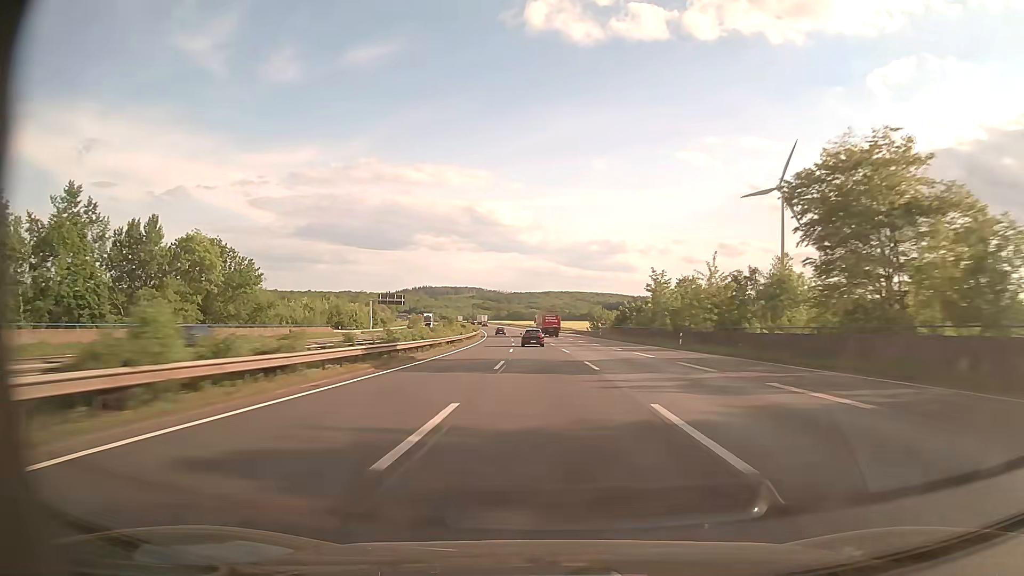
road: motorway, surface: asphalt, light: Day
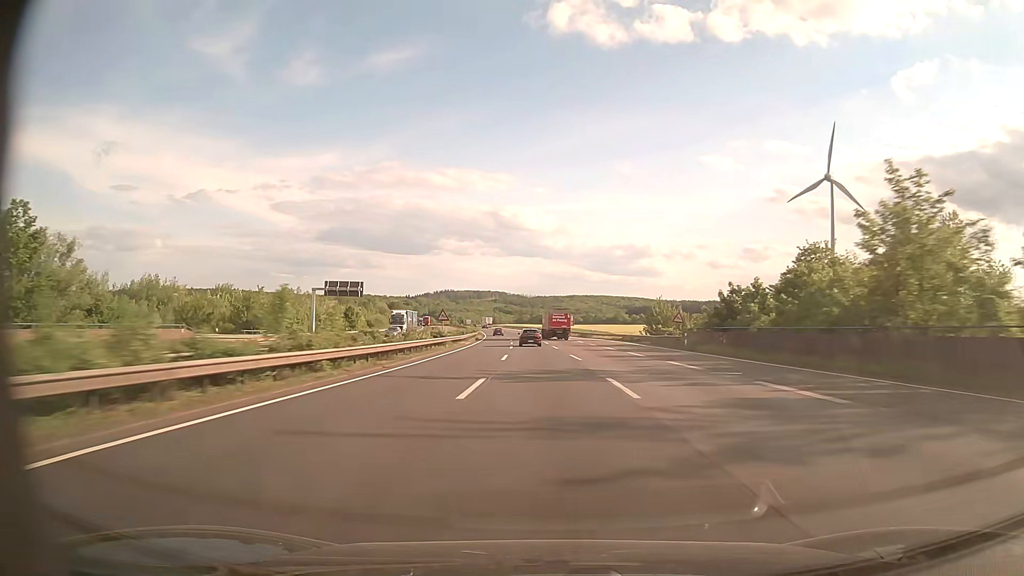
(-0.8, +46.2) m; -2°
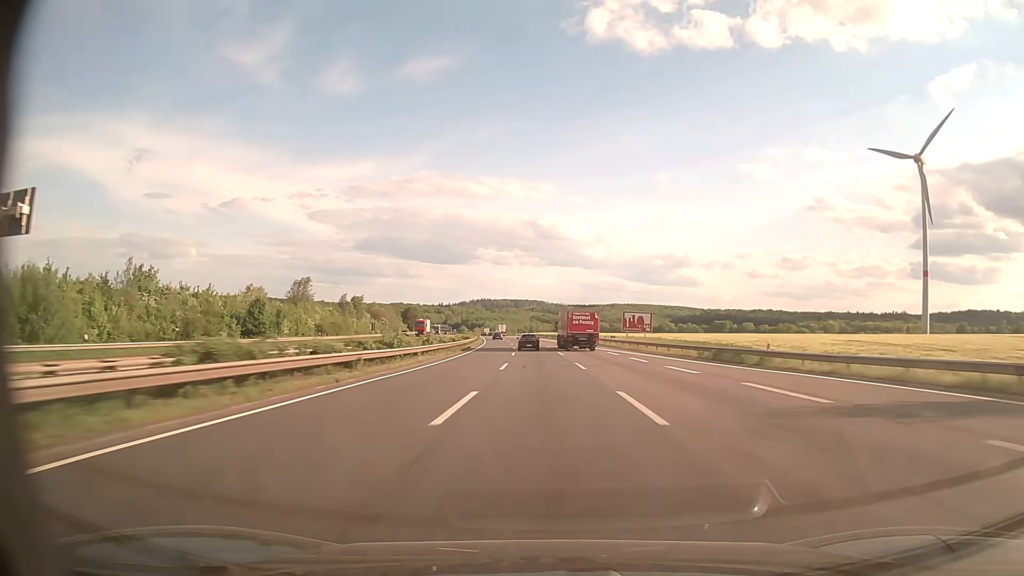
(-2.0, +68.7) m; -3°
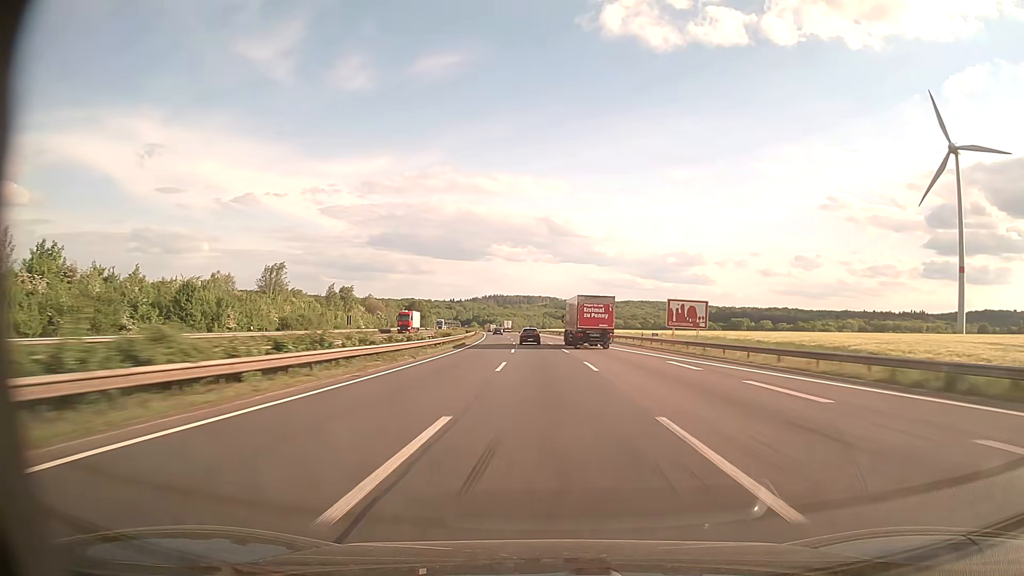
(-0.2, +22.8) m; -1°
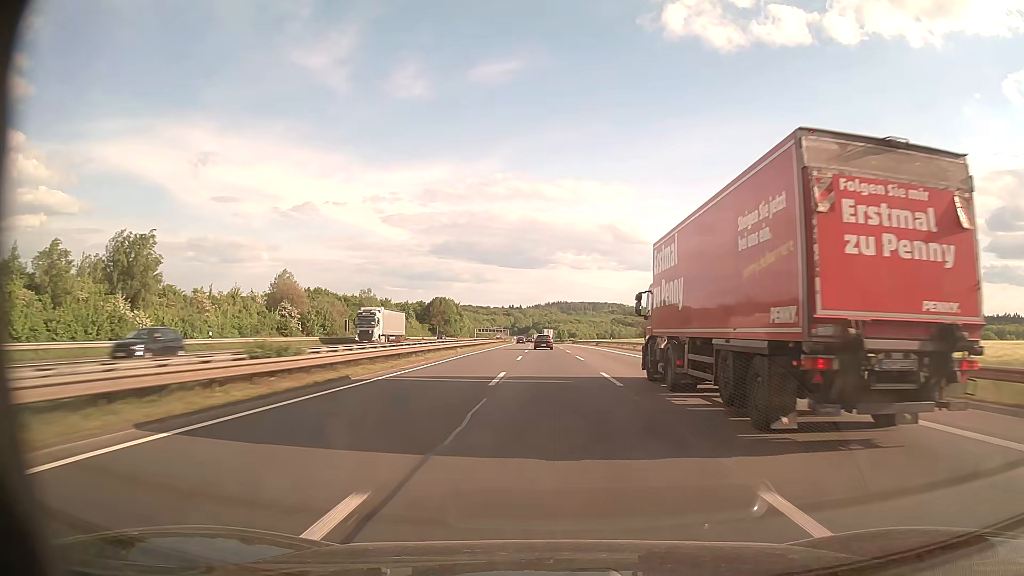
(-5.4, +113.1) m; -5°
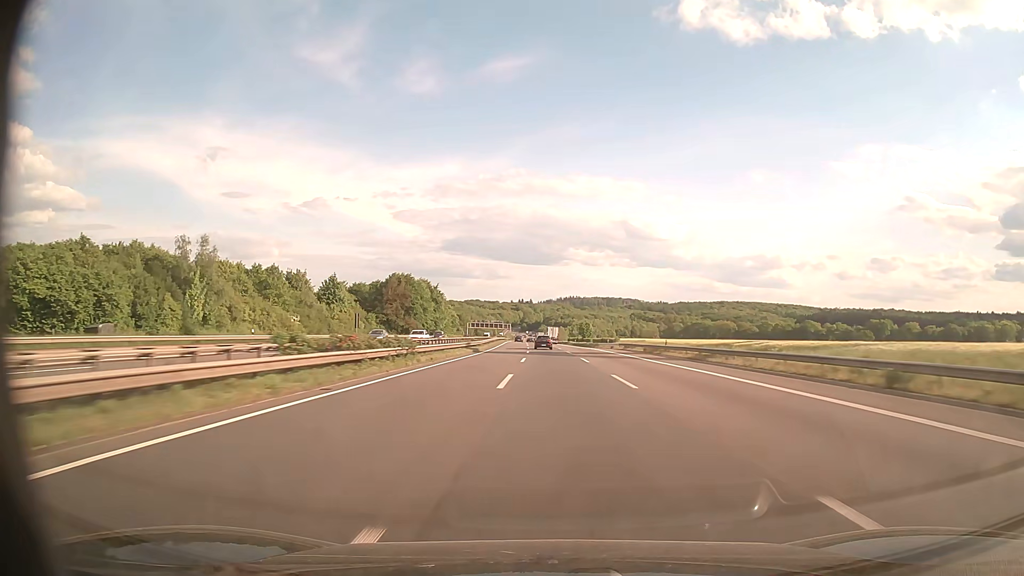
(-1.6, +90.9) m; -1°
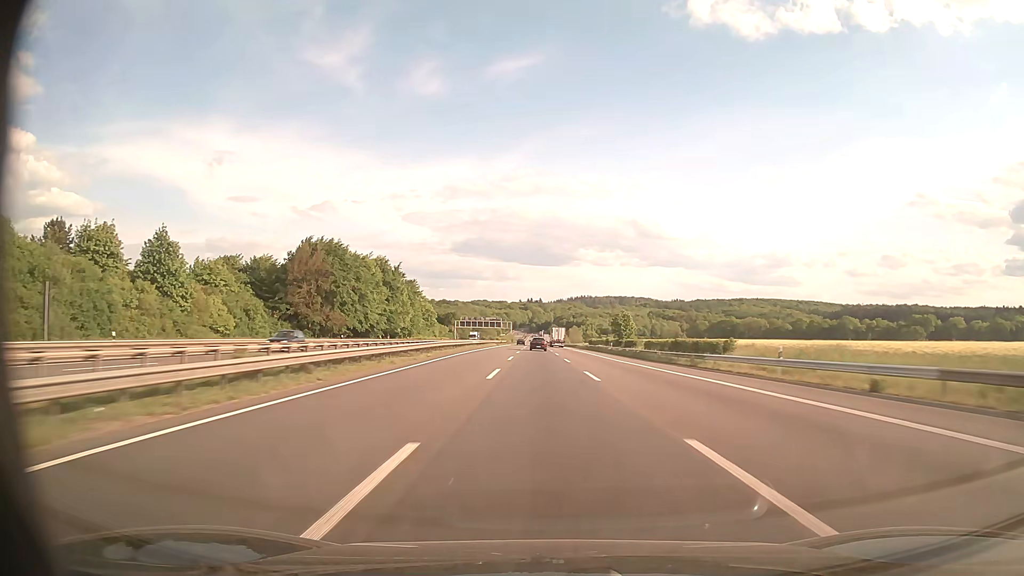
(-0.3, +69.0) m; -1°
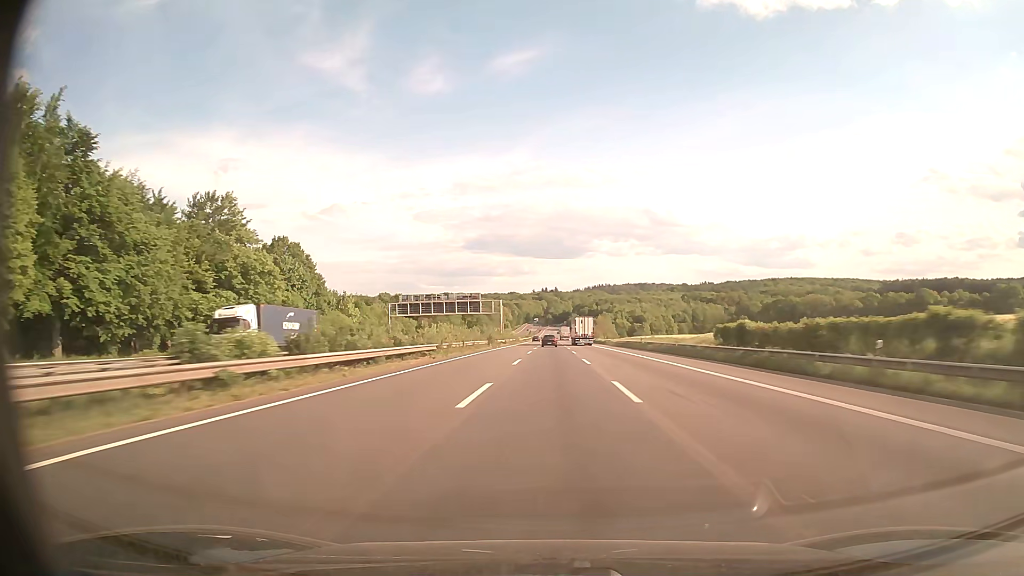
(-2.2, +116.2) m; -2°
(0, +10) (0, +20) (0, +30) (0, +40) (0, +50) (0, +60) (0, +70) (0, +80) (0, +90) (0, +100) m
